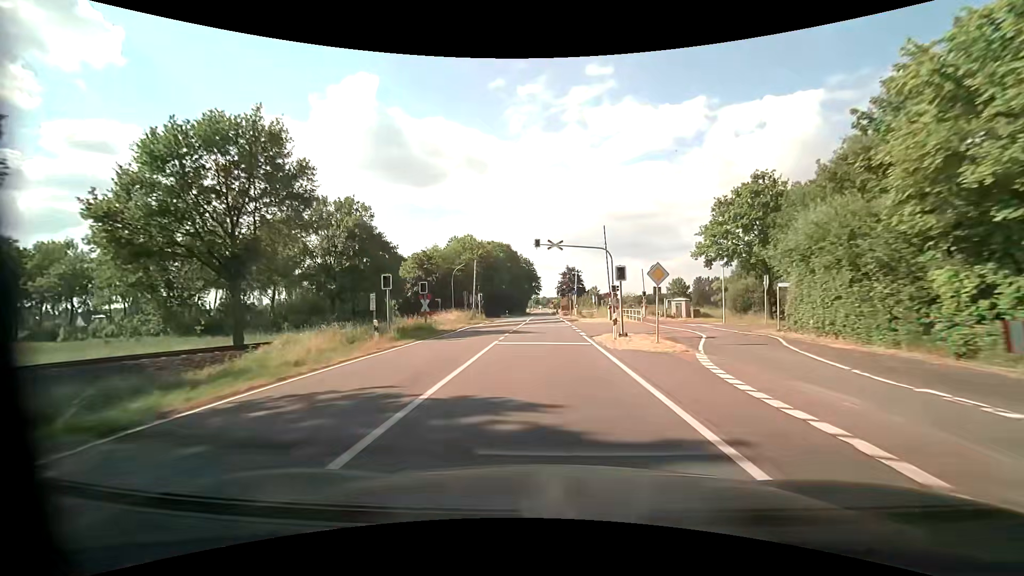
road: tertiary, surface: asphalt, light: Day
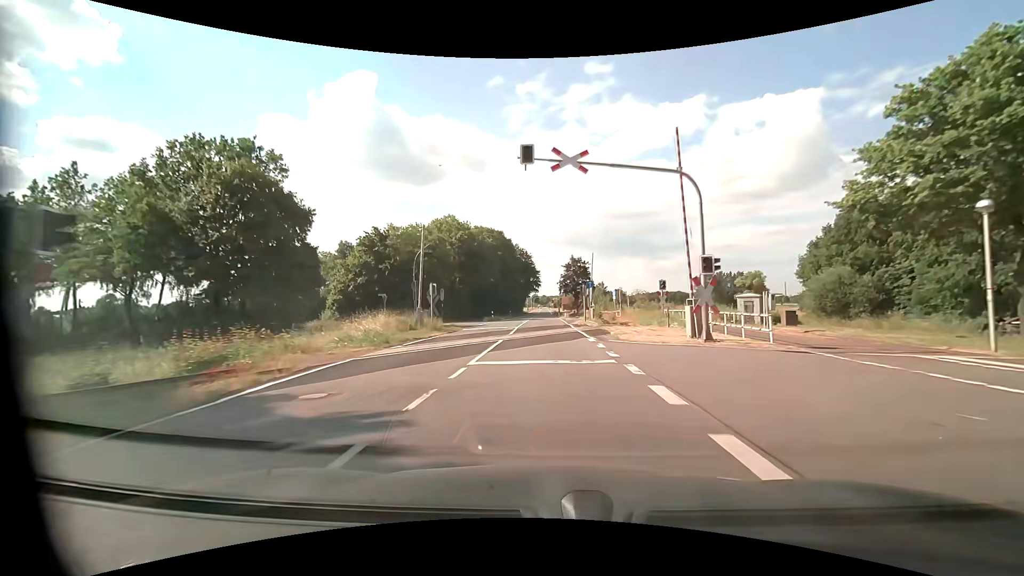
(0.0, +22.1) m; 0°
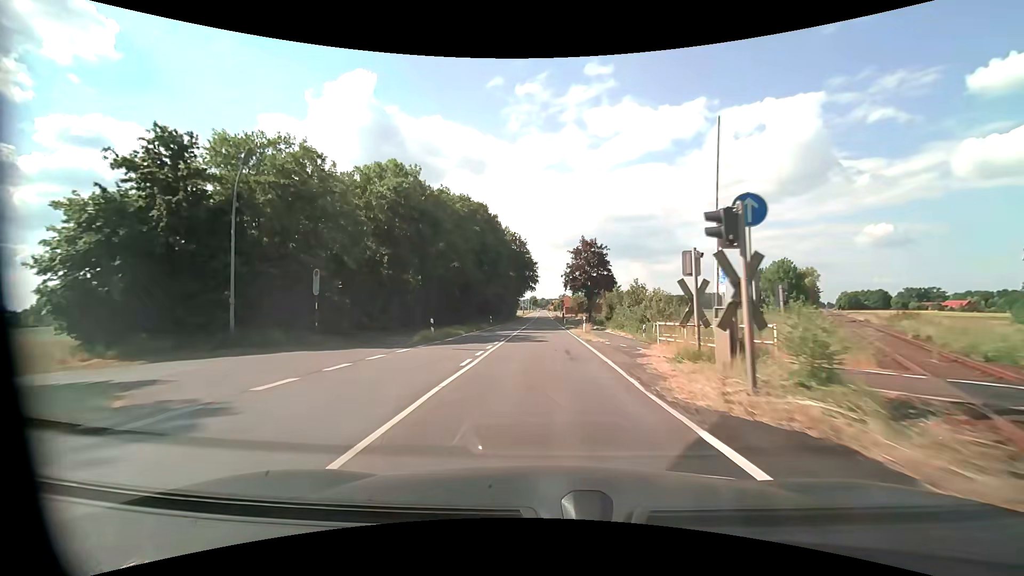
(+0.1, +31.0) m; +1°
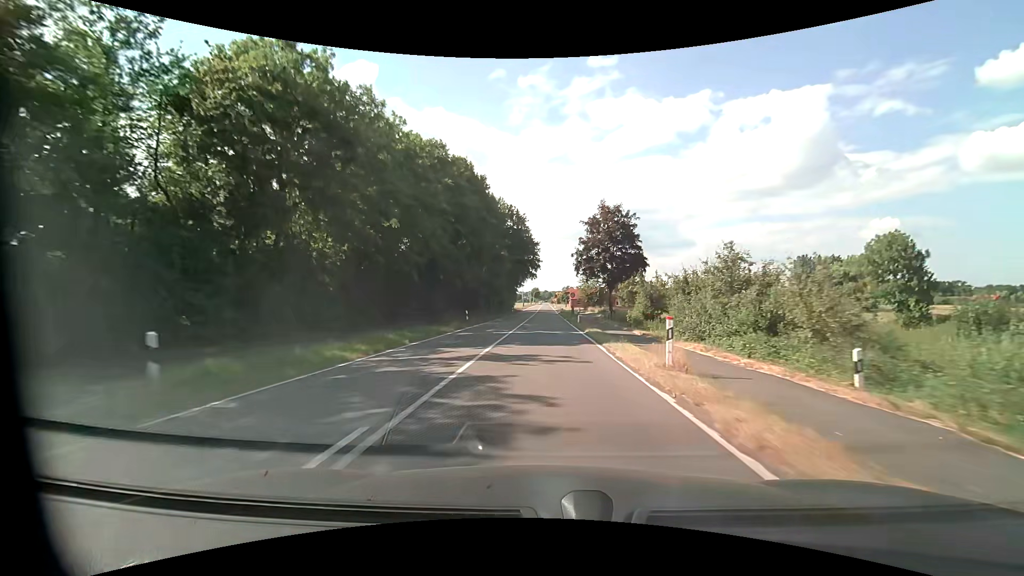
(-0.4, +20.3) m; -1°
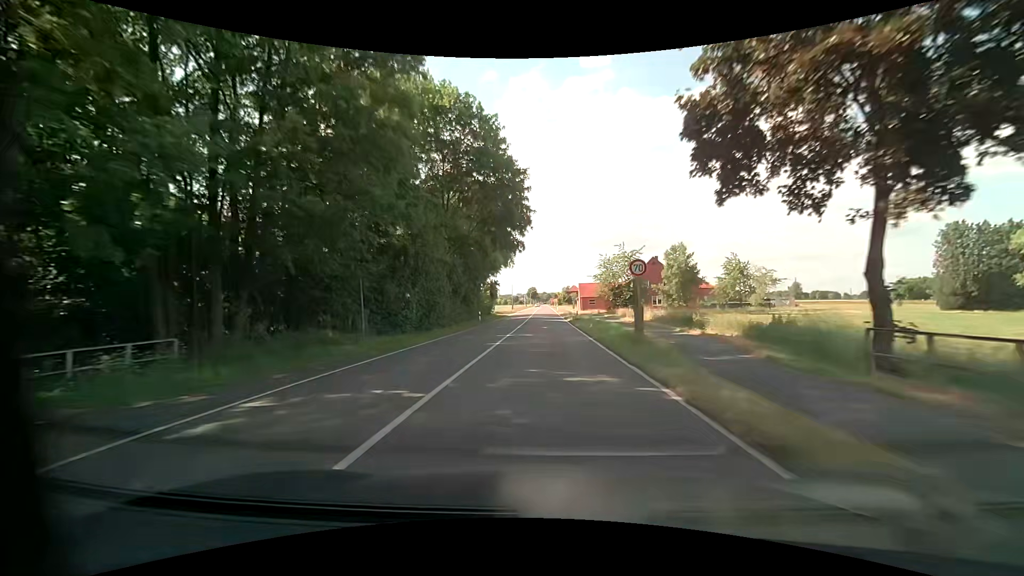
(-0.1, +42.6) m; 0°
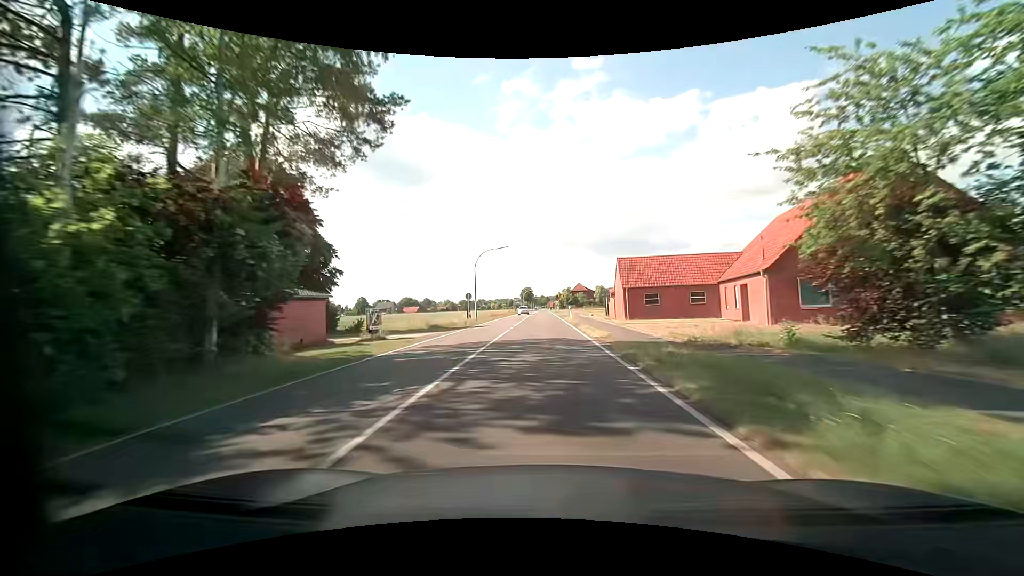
(0.0, +54.7) m; 0°
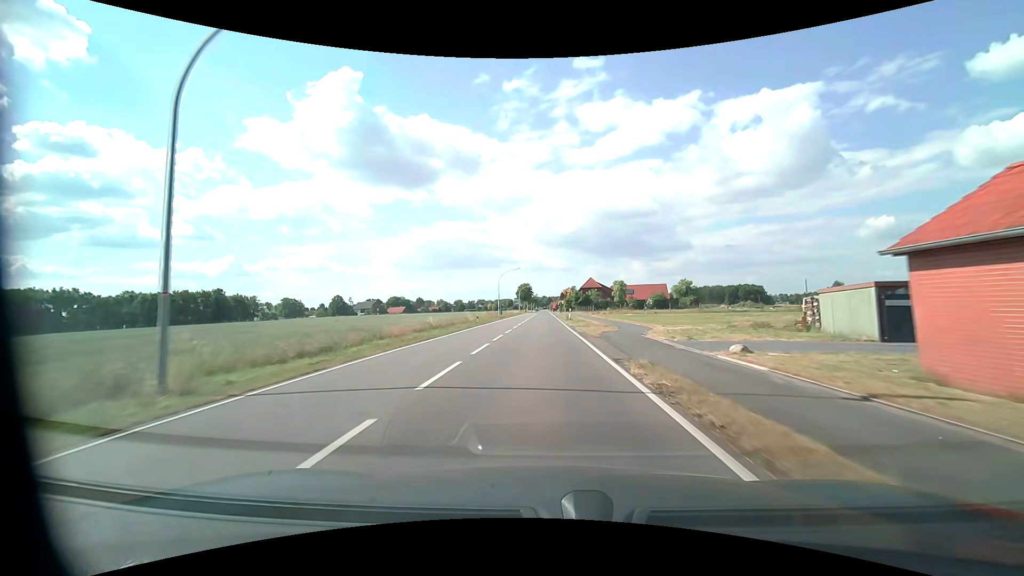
(+0.2, +44.0) m; 0°
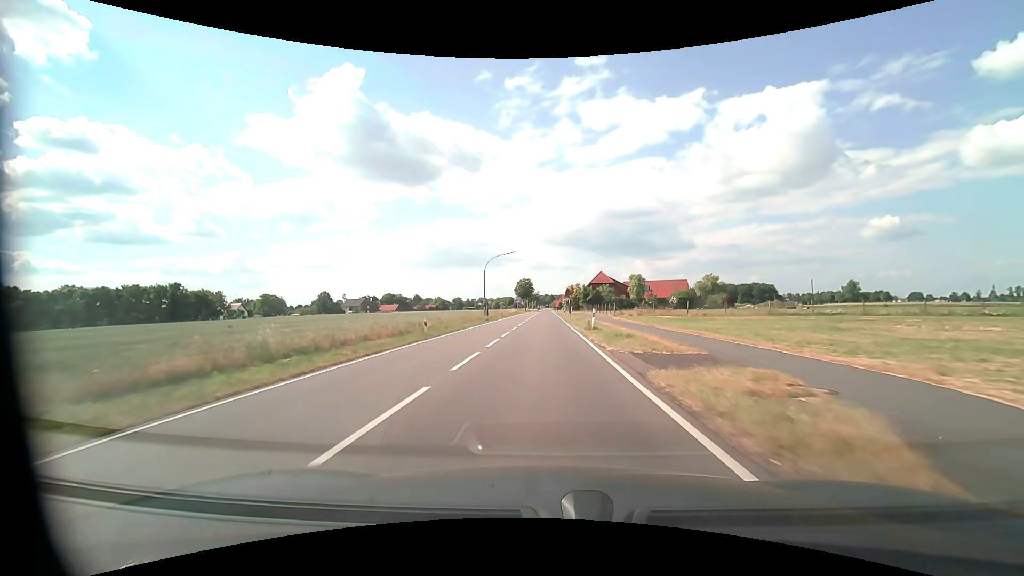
(-0.2, +22.1) m; -1°
